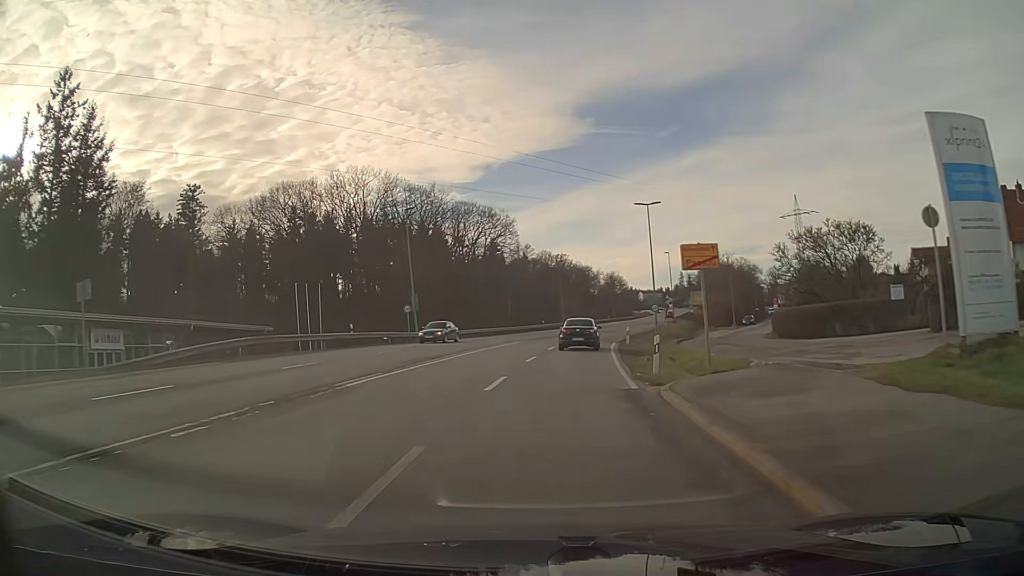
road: secondary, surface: asphalt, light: Day
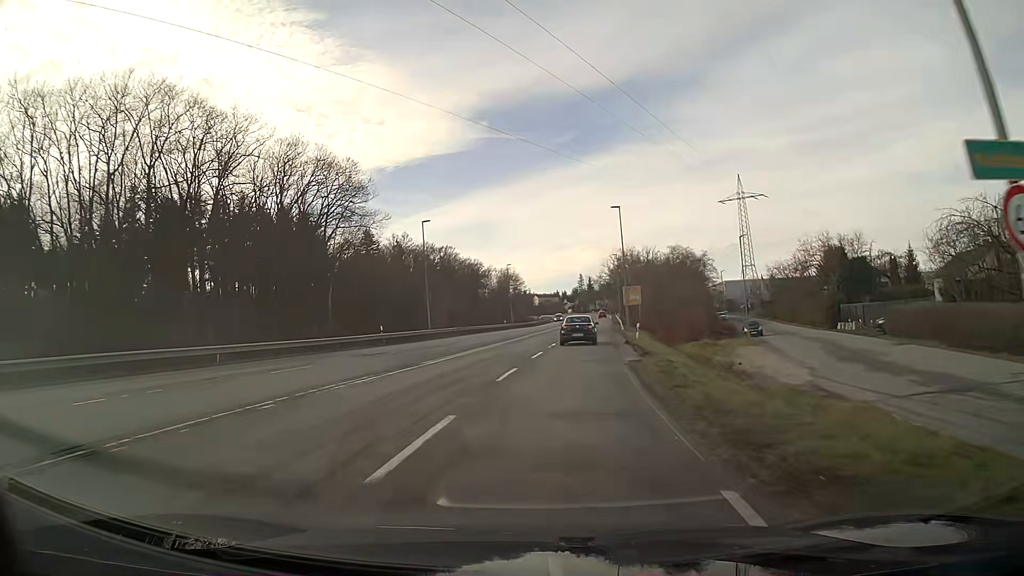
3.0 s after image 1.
(+3.6, +43.8) m; +9°
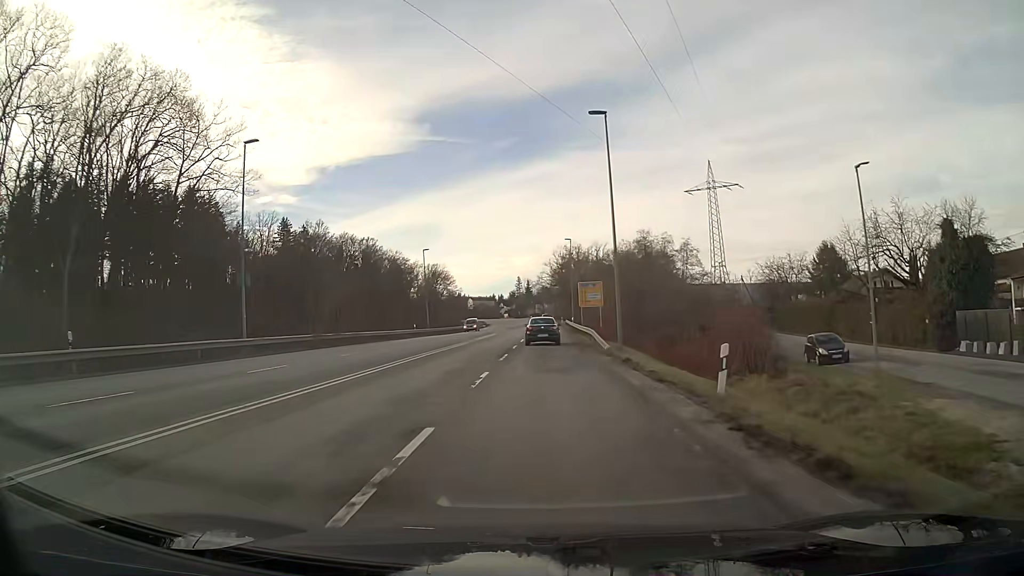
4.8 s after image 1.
(+1.3, +27.1) m; +5°
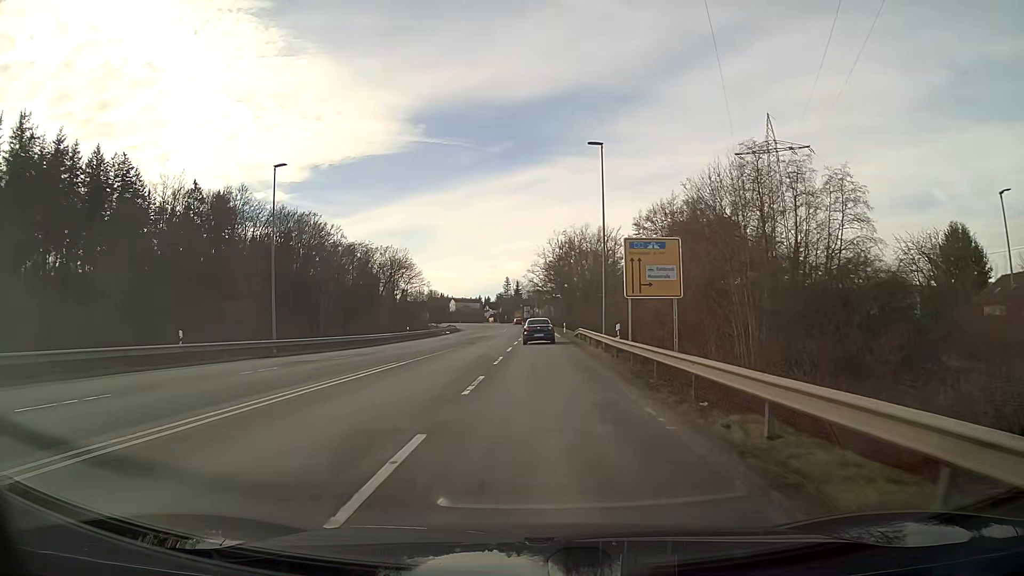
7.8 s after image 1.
(+0.4, +45.1) m; +1°
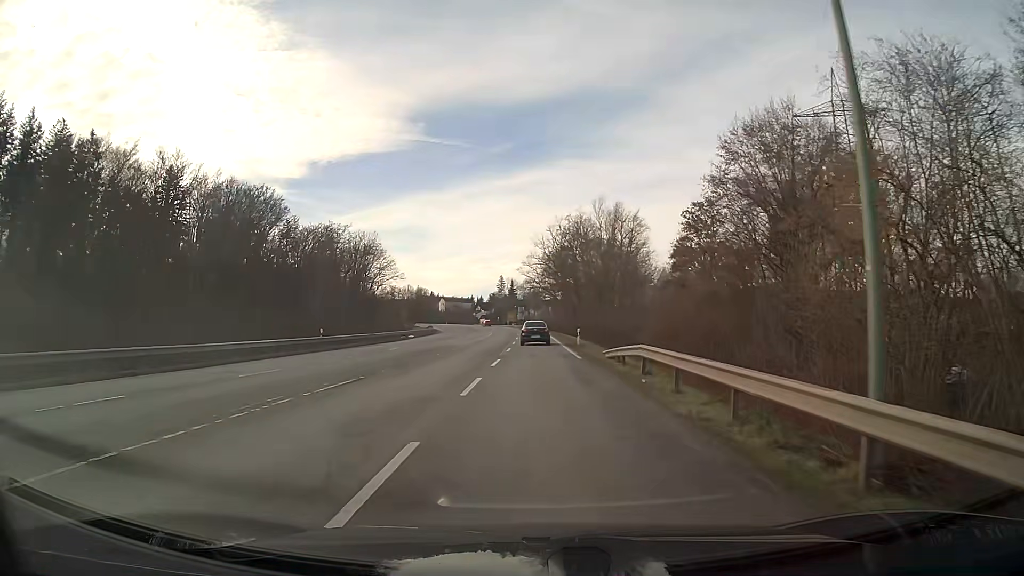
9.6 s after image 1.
(+0.1, +26.8) m; 0°
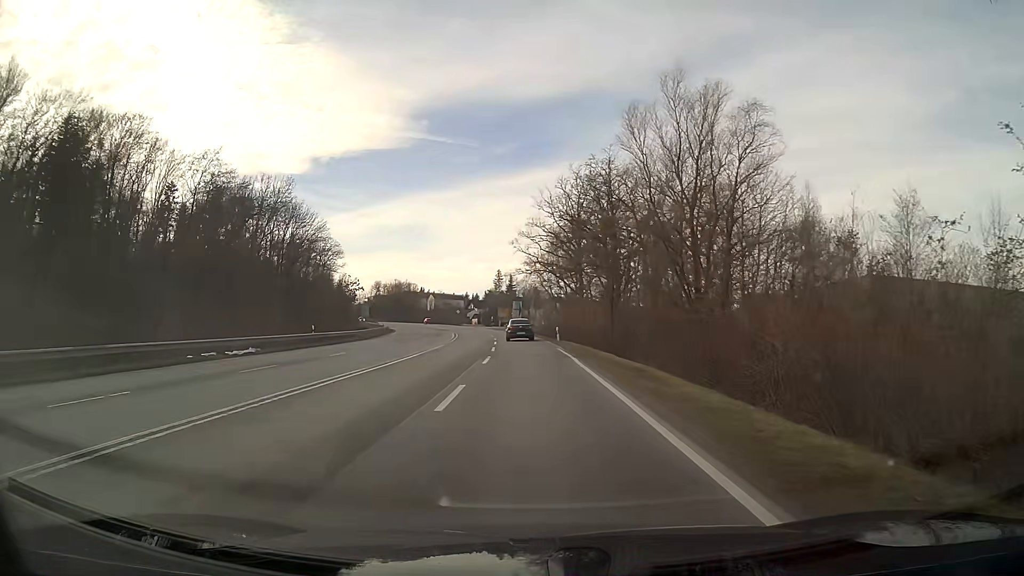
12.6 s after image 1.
(+0.1, +44.9) m; 0°
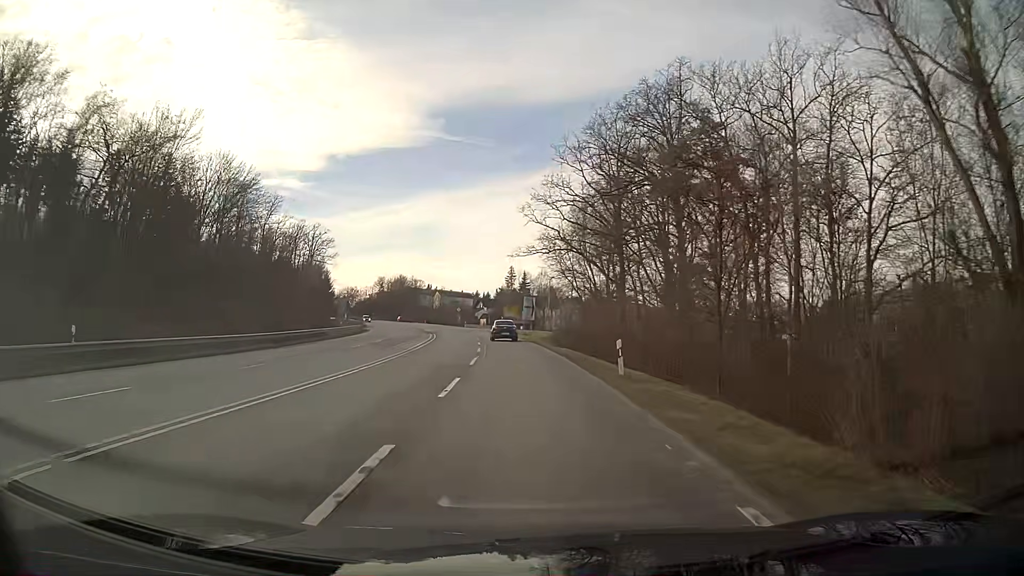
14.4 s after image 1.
(-0.3, +26.9) m; -1°
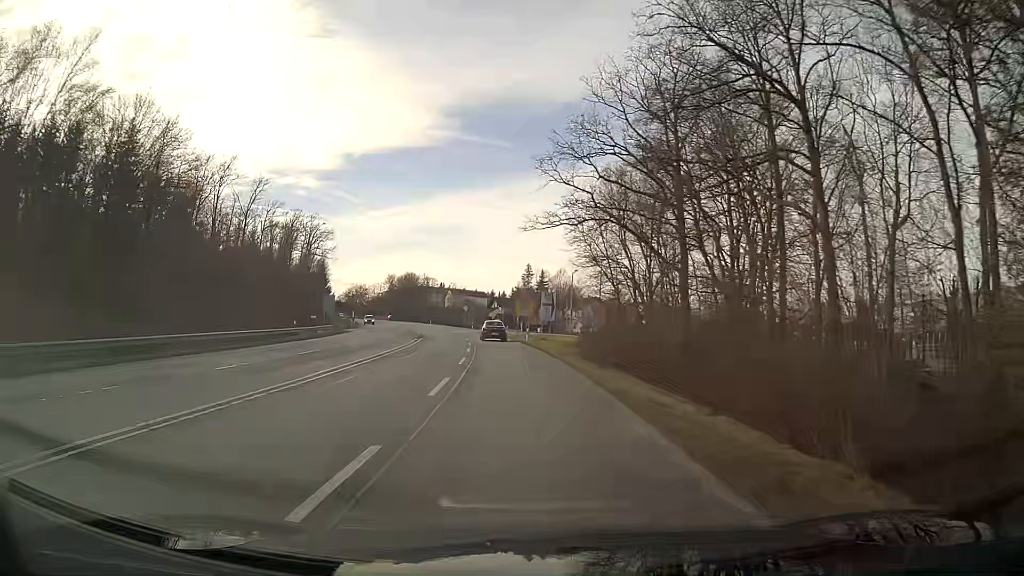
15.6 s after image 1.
(-0.2, +18.1) m; -2°
